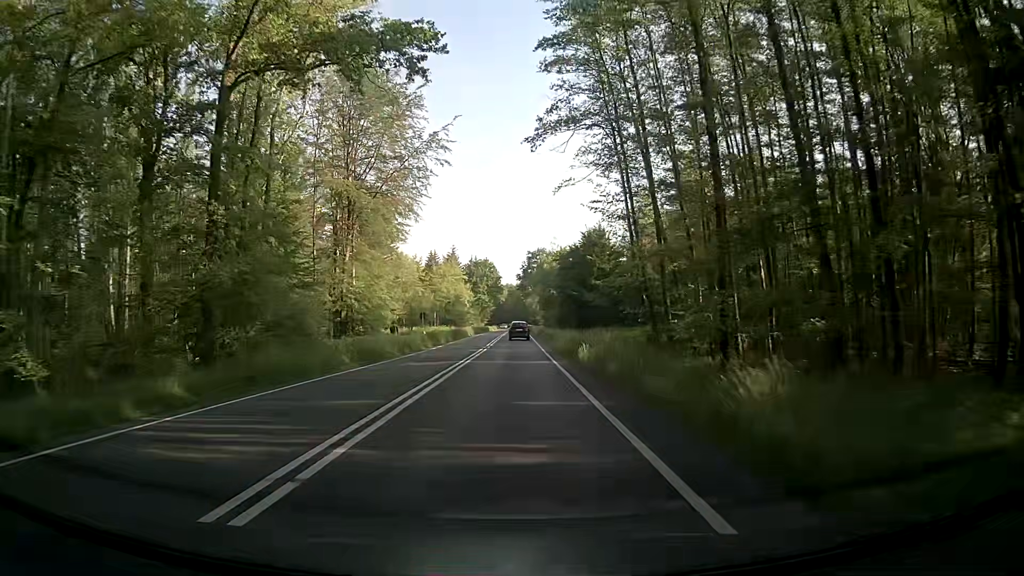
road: primary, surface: asphalt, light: Day
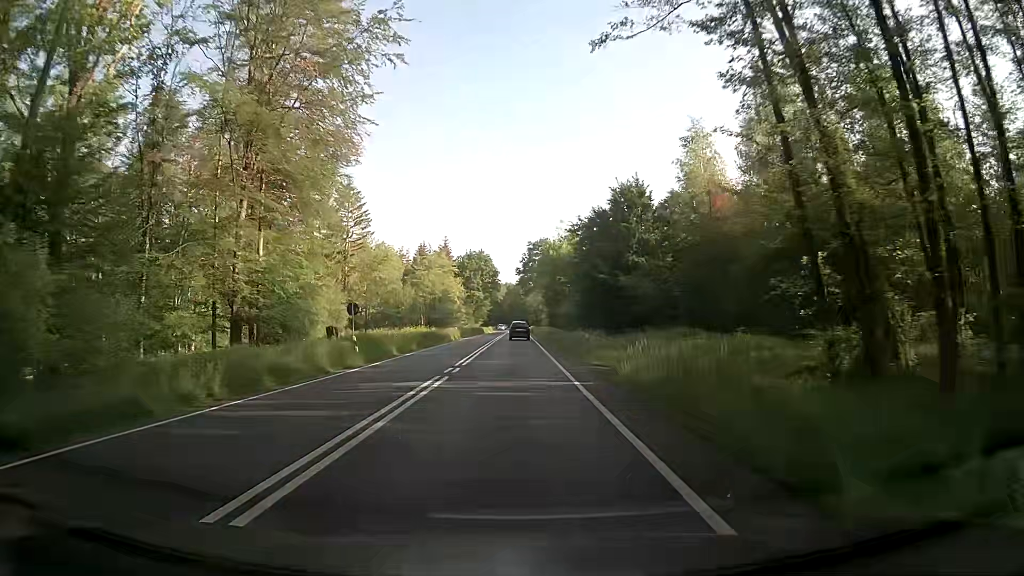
(-0.1, +22.5) m; +1°
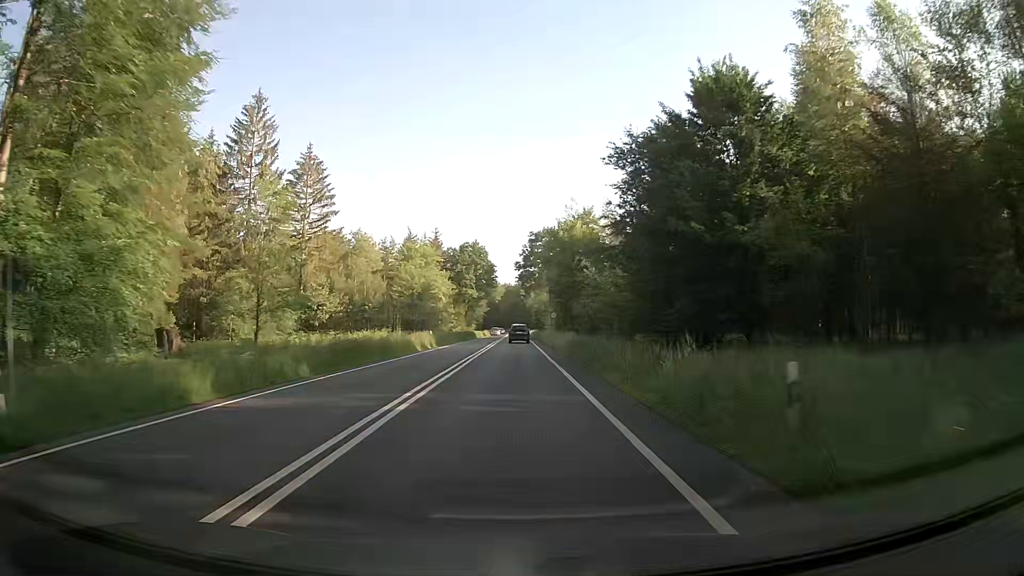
(-0.4, +22.5) m; -1°
(0, +10) (0, +20) (0, +30) (0, +40) (0, +50) (0, +60) (0, +70) (0, +80) (0, +90) (0, +100) m
